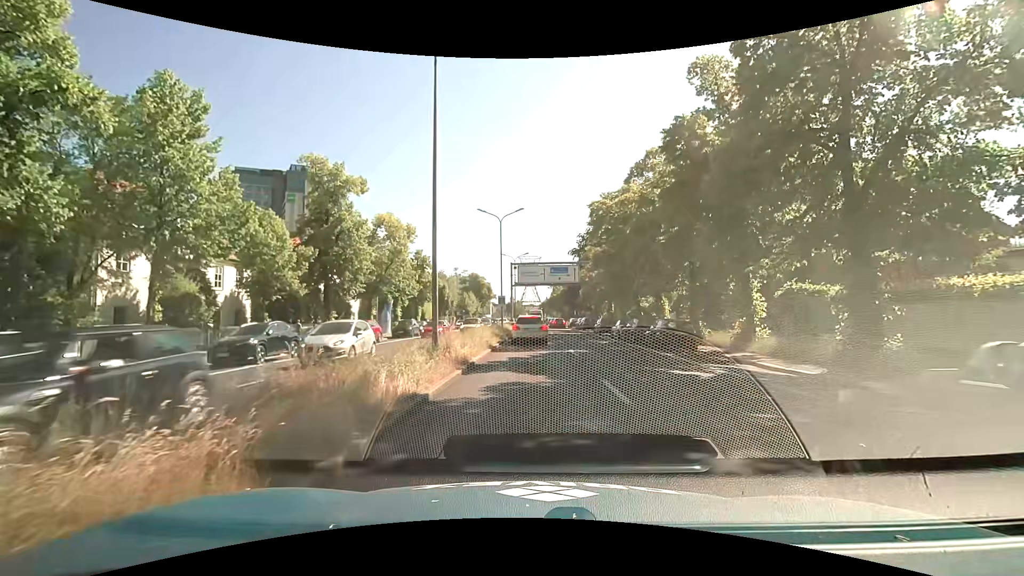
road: primary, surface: asphalt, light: Day
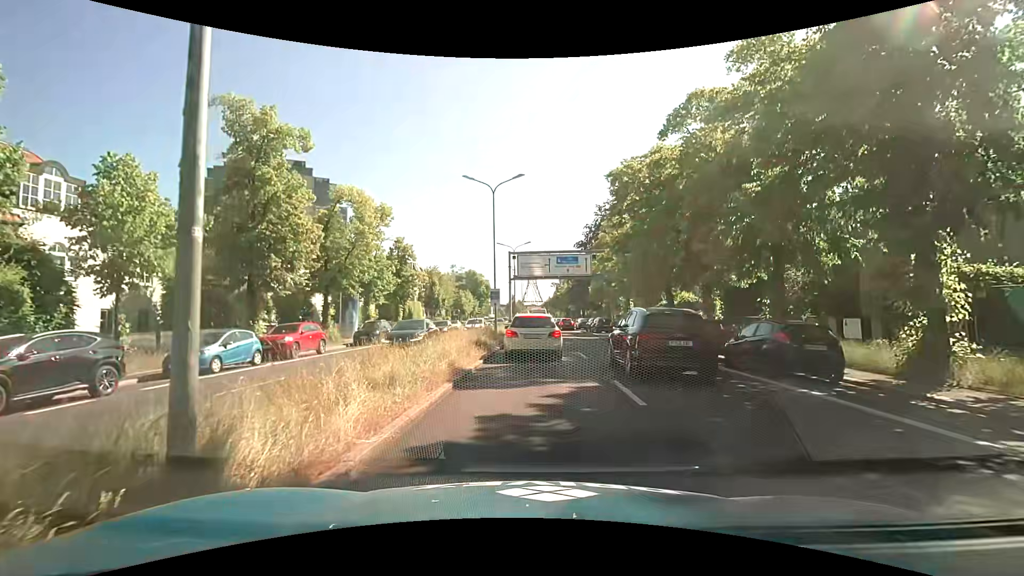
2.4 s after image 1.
(0.0, +10.0) m; 0°
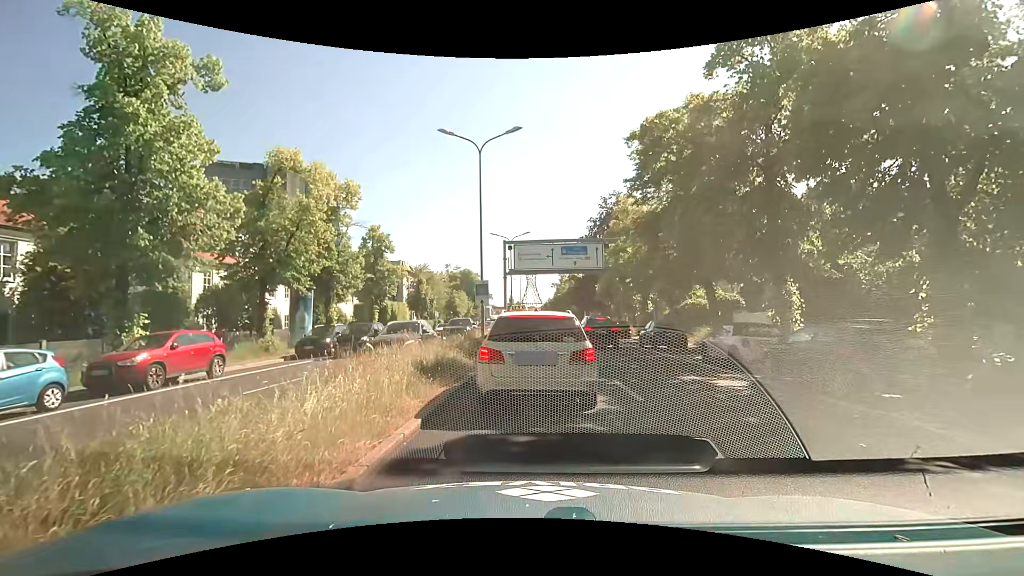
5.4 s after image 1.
(0.0, +8.3) m; +1°
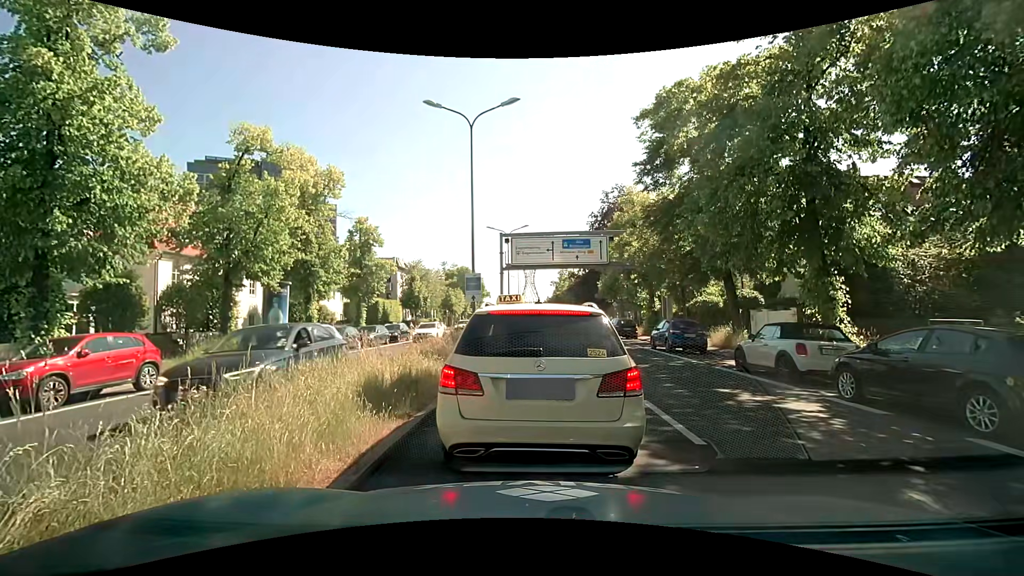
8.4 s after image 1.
(-0.1, +2.9) m; -2°
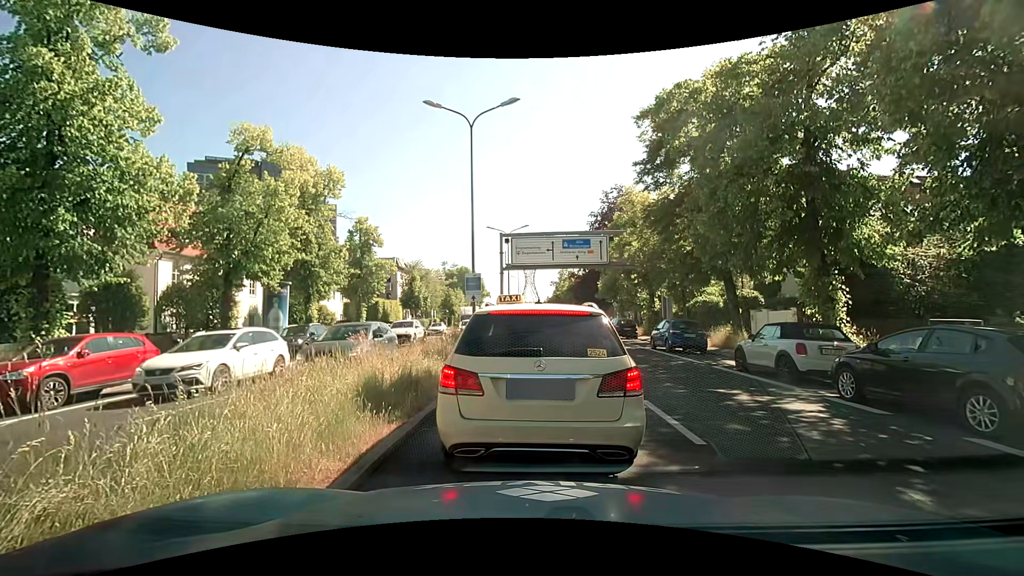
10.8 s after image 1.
(0.0, 0.0) m; 0°
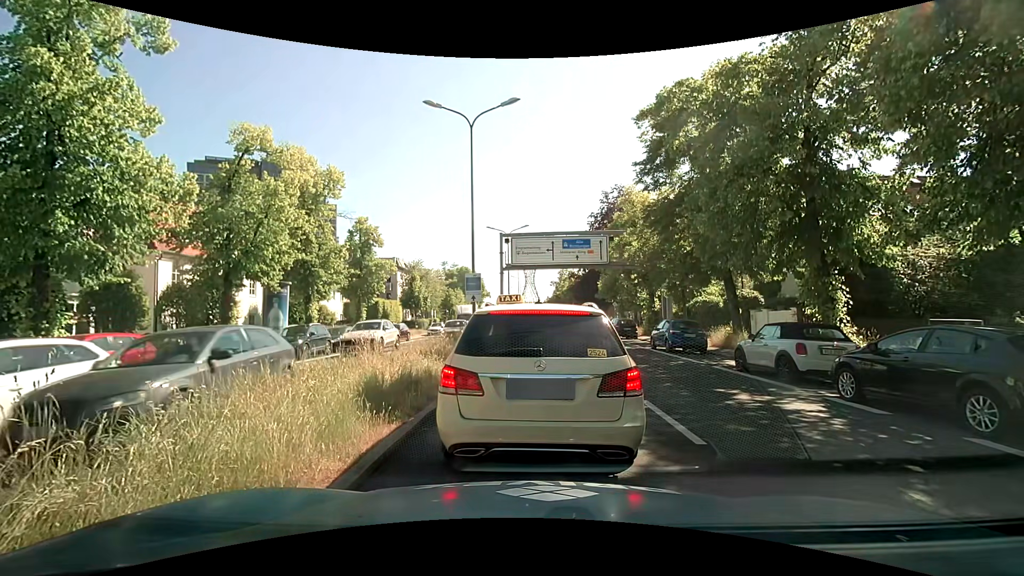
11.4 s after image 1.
(0.0, 0.0) m; 0°
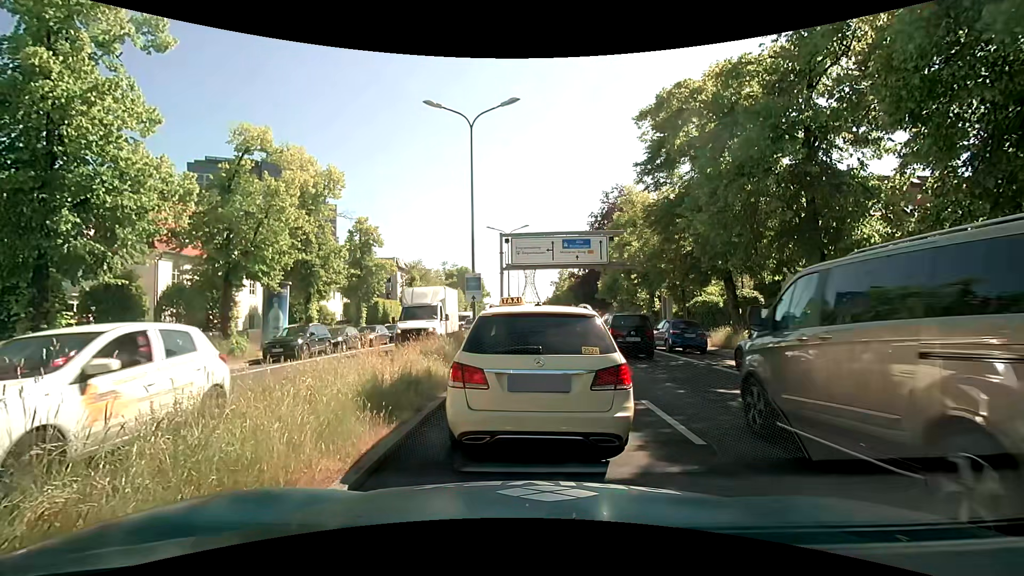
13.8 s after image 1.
(0.0, 0.0) m; 0°
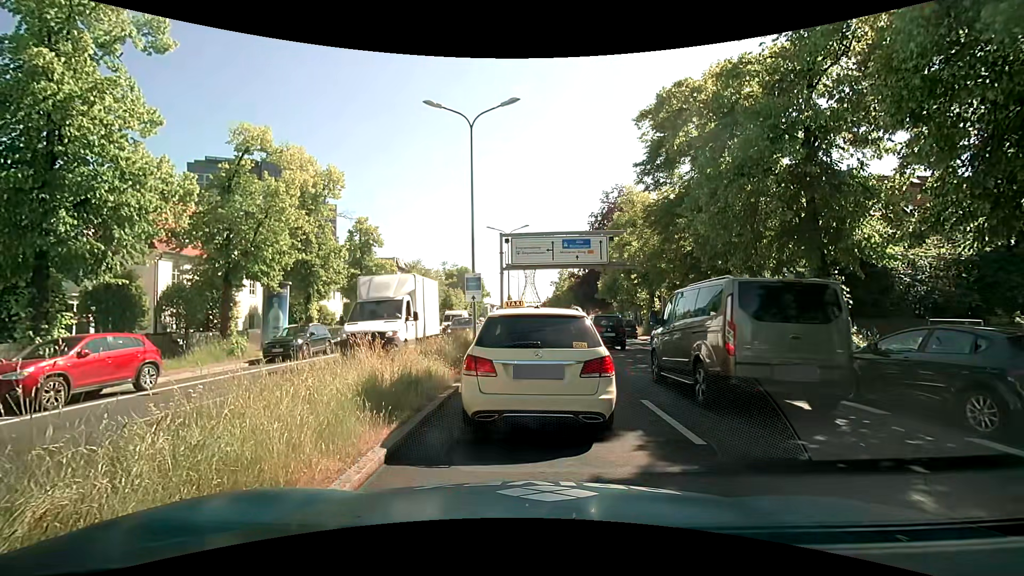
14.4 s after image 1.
(0.0, 0.0) m; 0°
